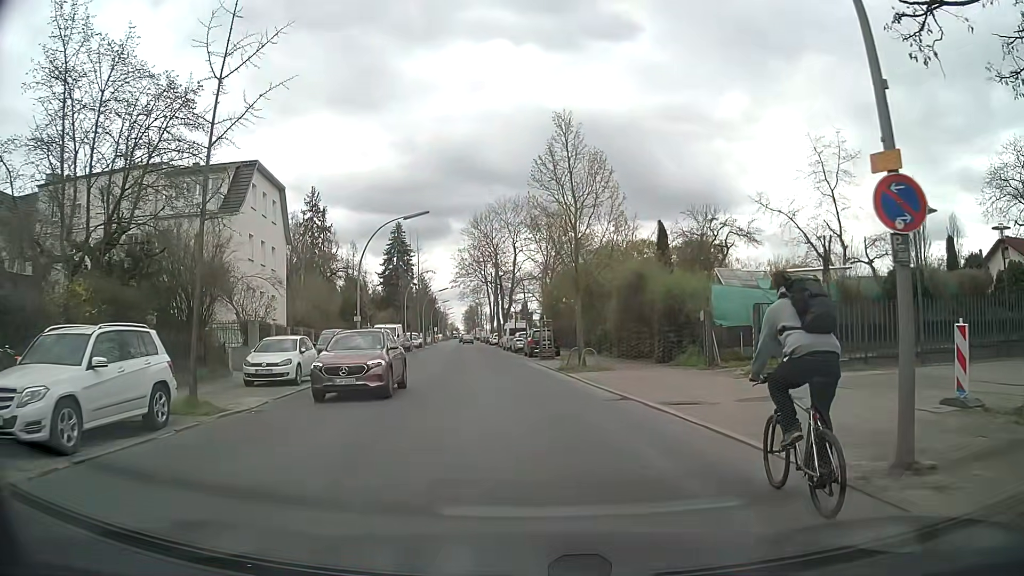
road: tertiary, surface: asphalt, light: Day
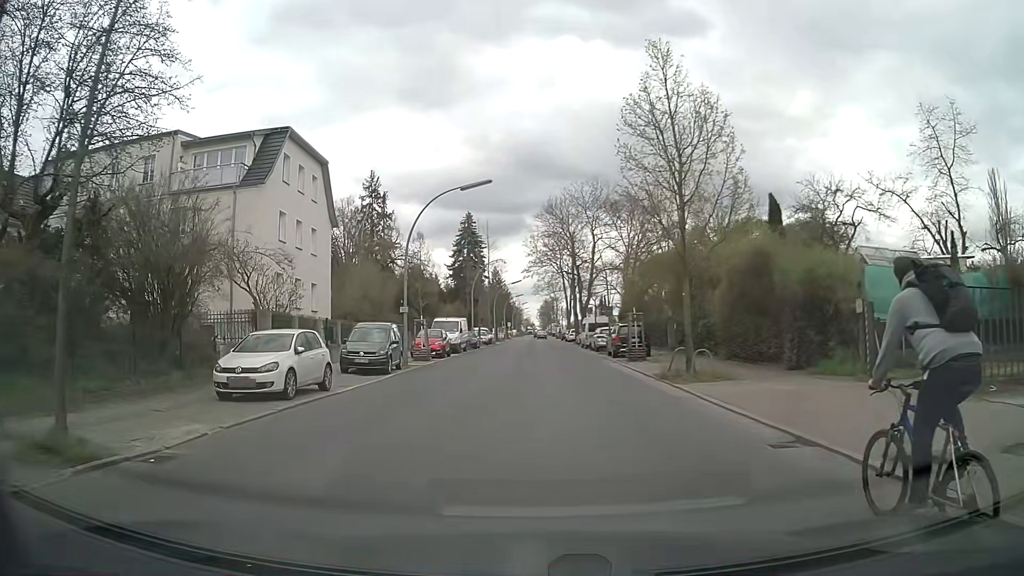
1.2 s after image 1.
(-0.4, +6.7) m; -7°
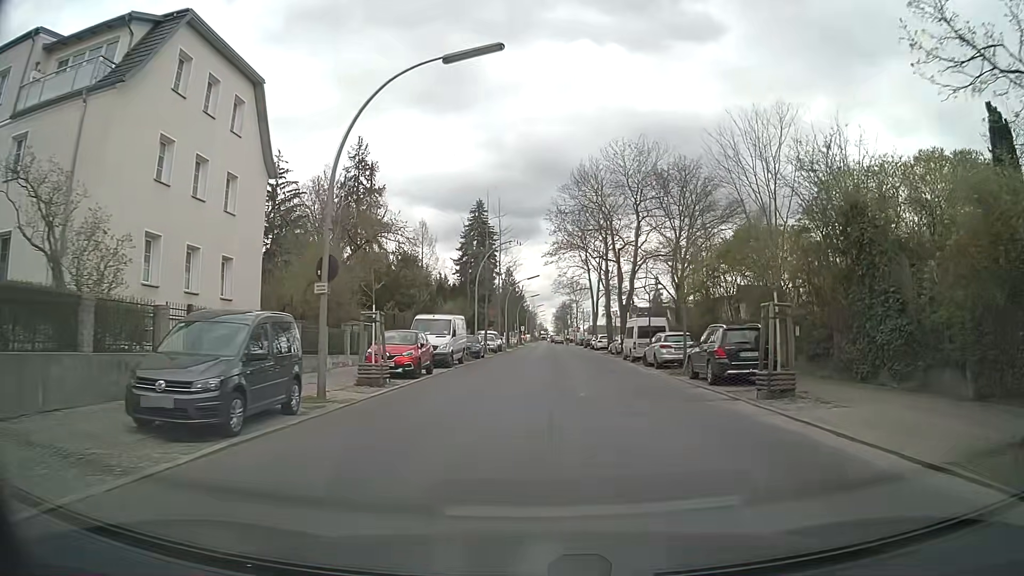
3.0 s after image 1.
(-0.7, +14.9) m; -1°
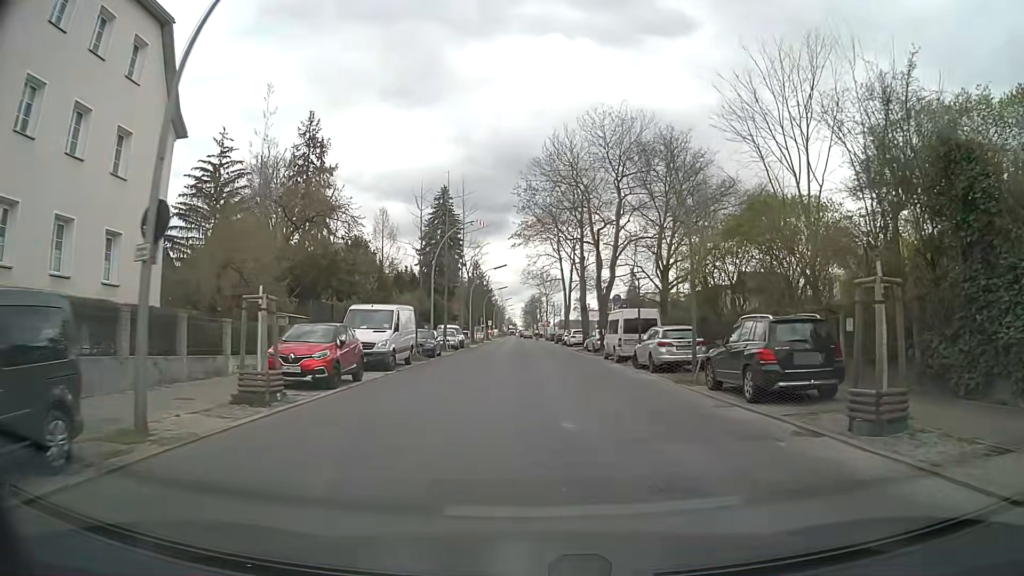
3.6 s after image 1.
(+0.2, +6.1) m; +4°
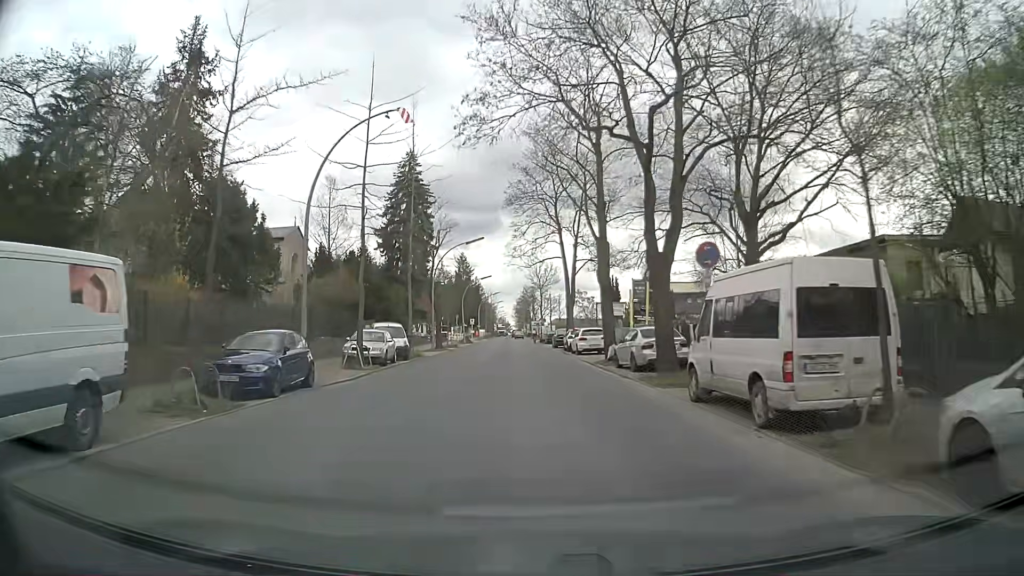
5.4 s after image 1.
(+0.2, +20.3) m; 0°
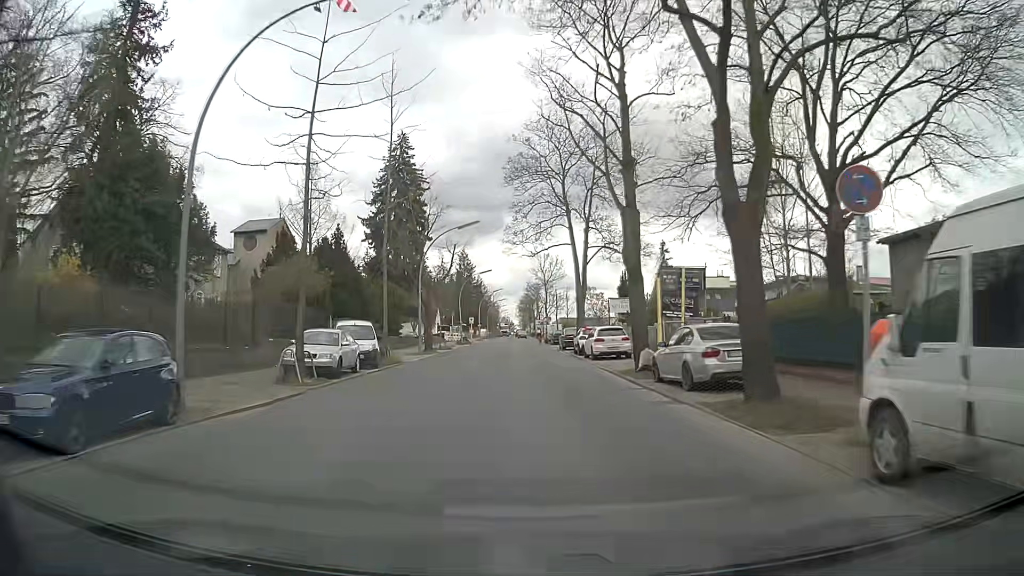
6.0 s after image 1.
(0.0, +7.1) m; 0°
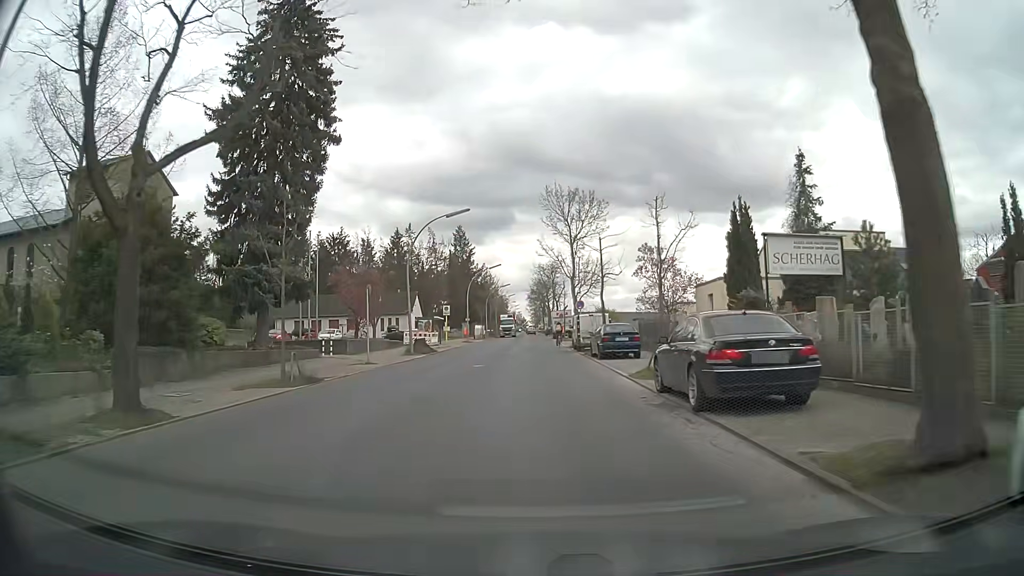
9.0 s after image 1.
(-0.3, +35.5) m; -1°
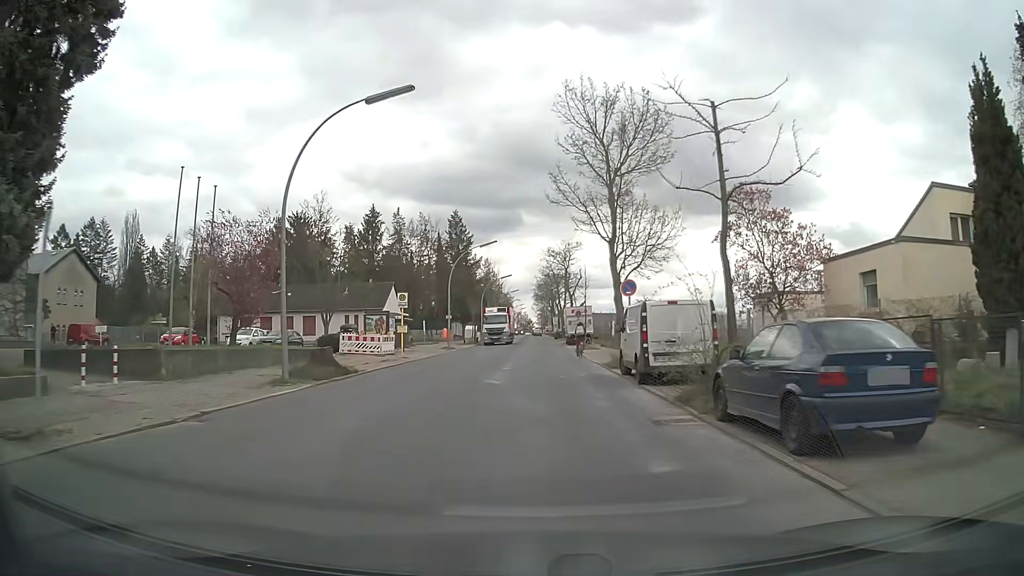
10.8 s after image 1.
(0.0, +19.7) m; 0°
(0, +10) (0, +20) (0, +30) (0, +40) (-1, +50) (-1, +60) (0, +70) (0, +80) (0, +90) (0, +100) m
